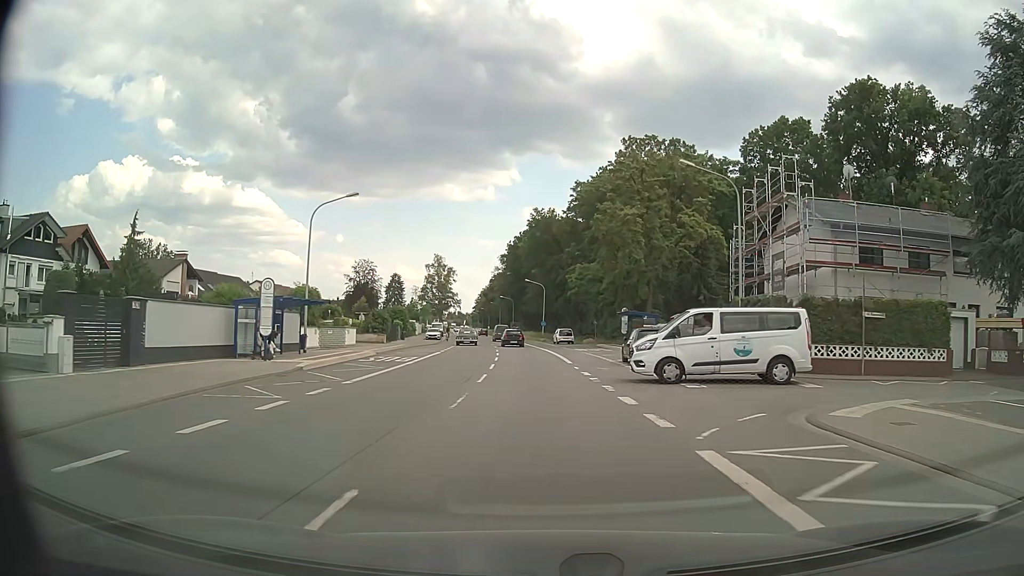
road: primary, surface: asphalt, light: Day
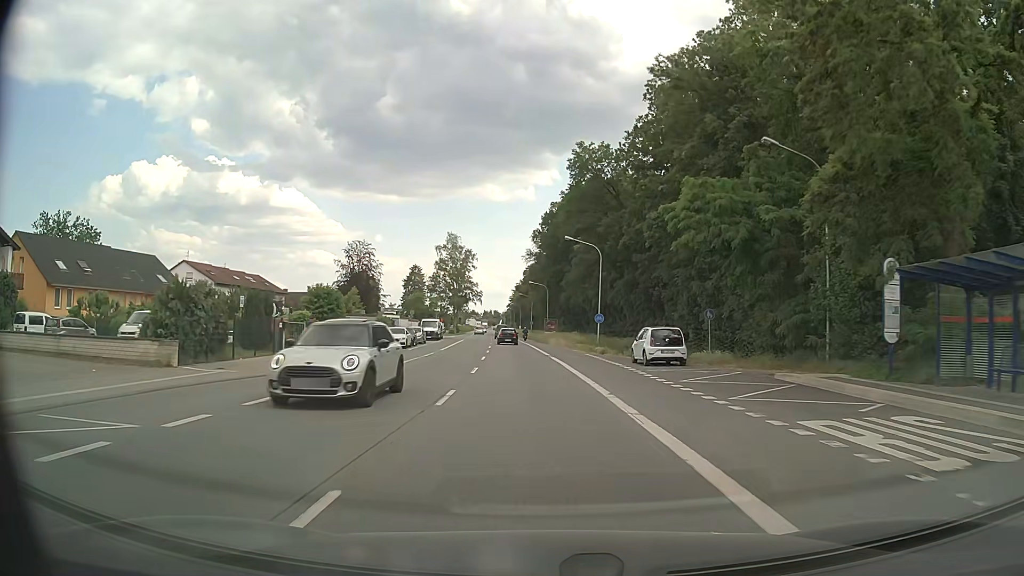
(-0.9, +39.0) m; -4°
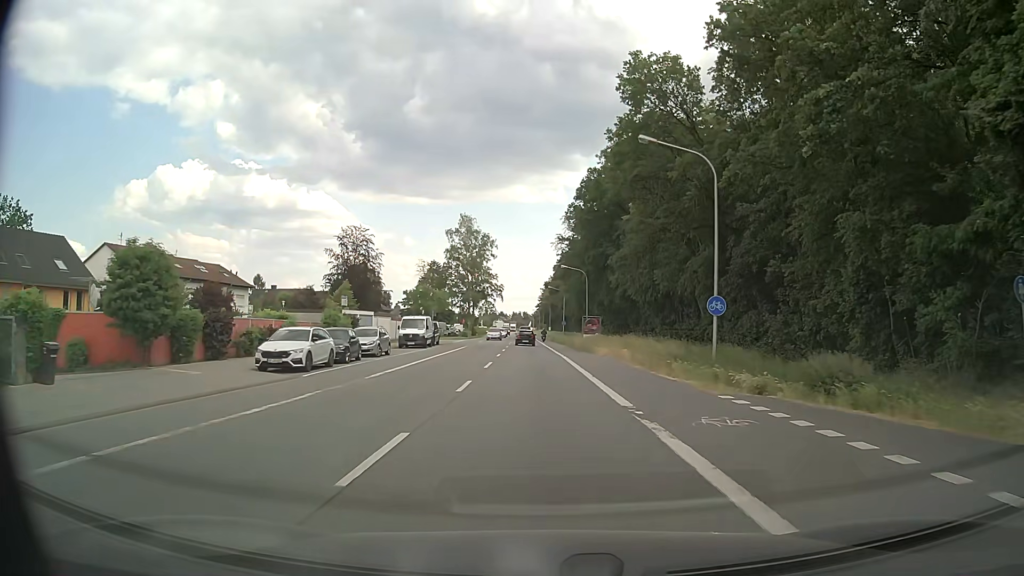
(-0.5, +24.2) m; -2°
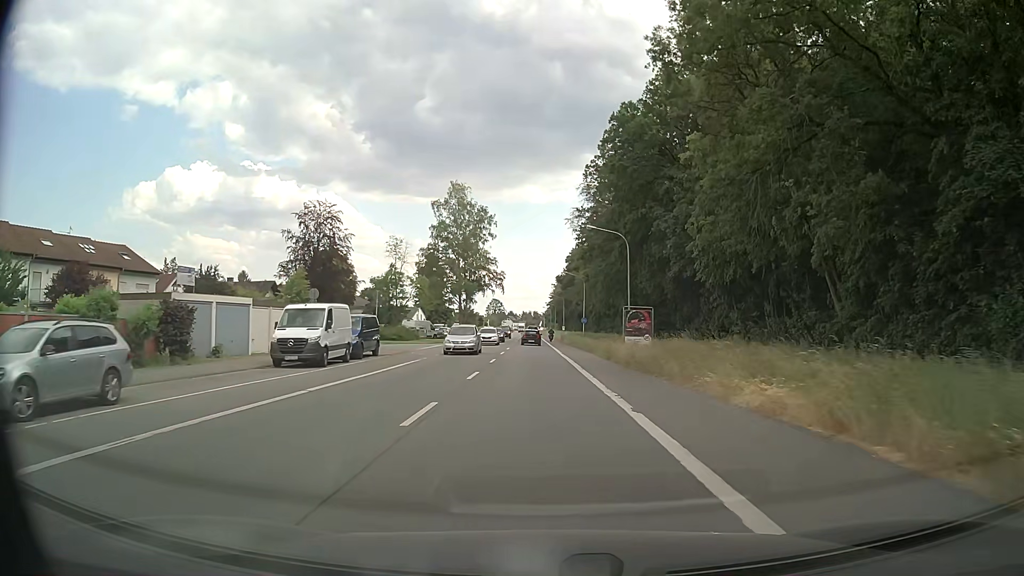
(-0.2, +24.8) m; -1°
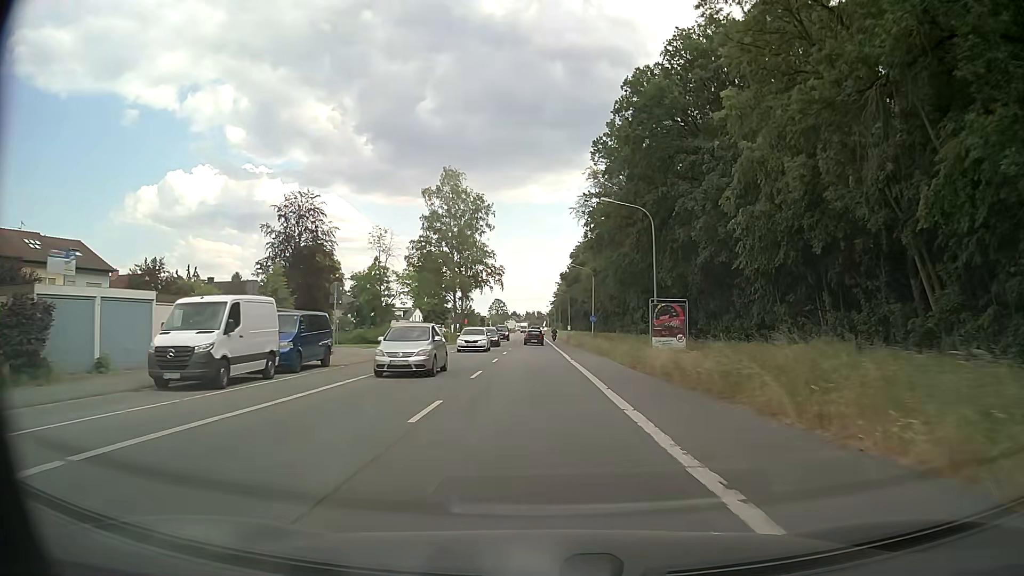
(0.0, +8.4) m; -1°
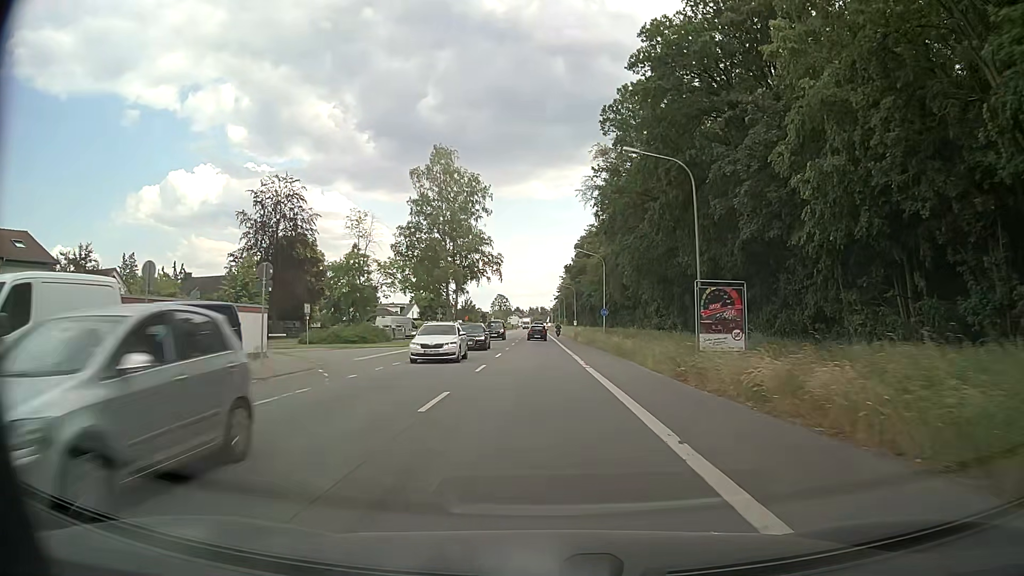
(0.0, +8.4) m; 0°
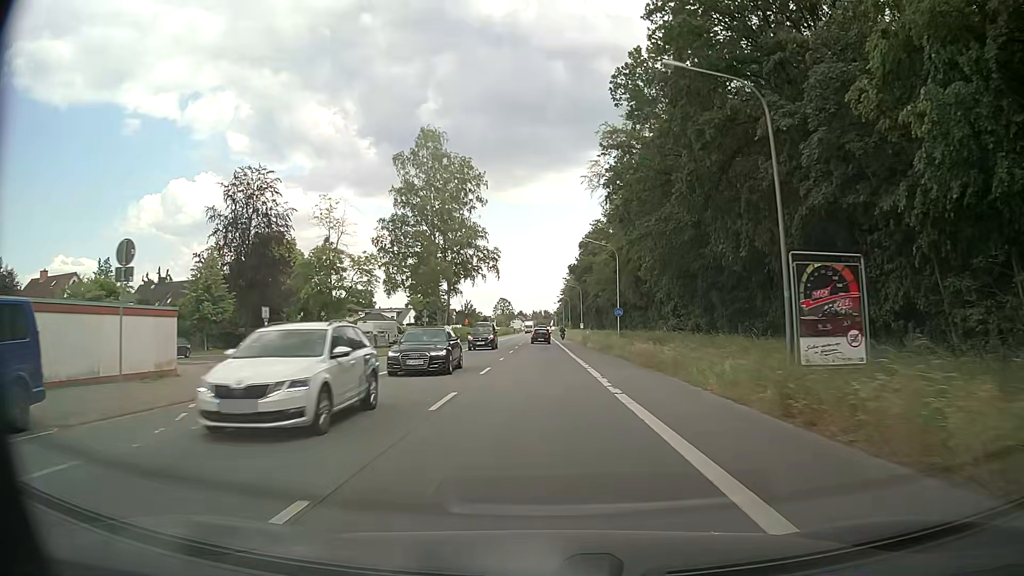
(0.0, +8.3) m; 0°
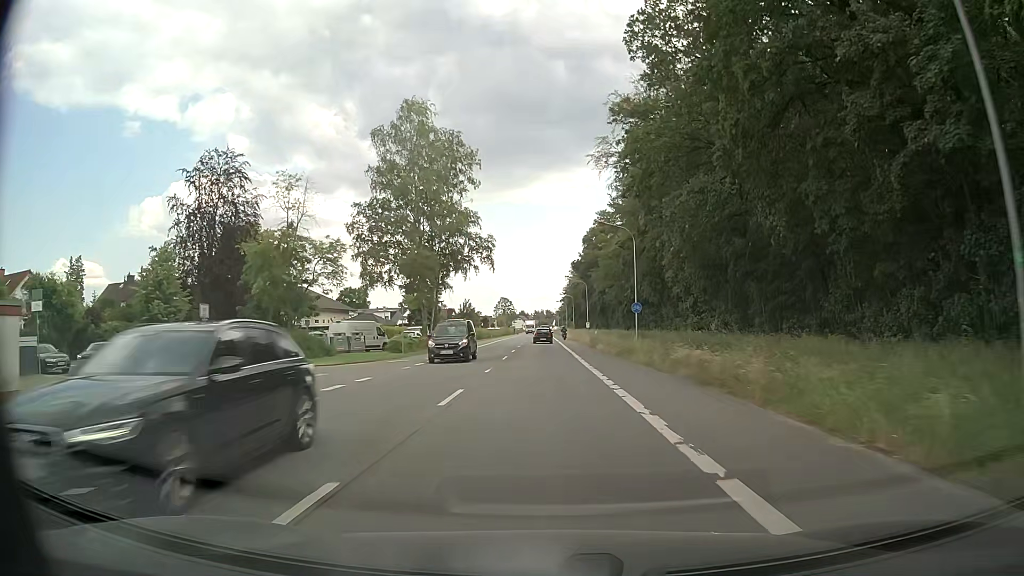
(0.0, +8.3) m; 0°
(0, +10) (0, +20) (0, +30) (0, +40) (0, +50) (0, +60) (0, +70) (0, +80) (0, +90) (0, +100) m
